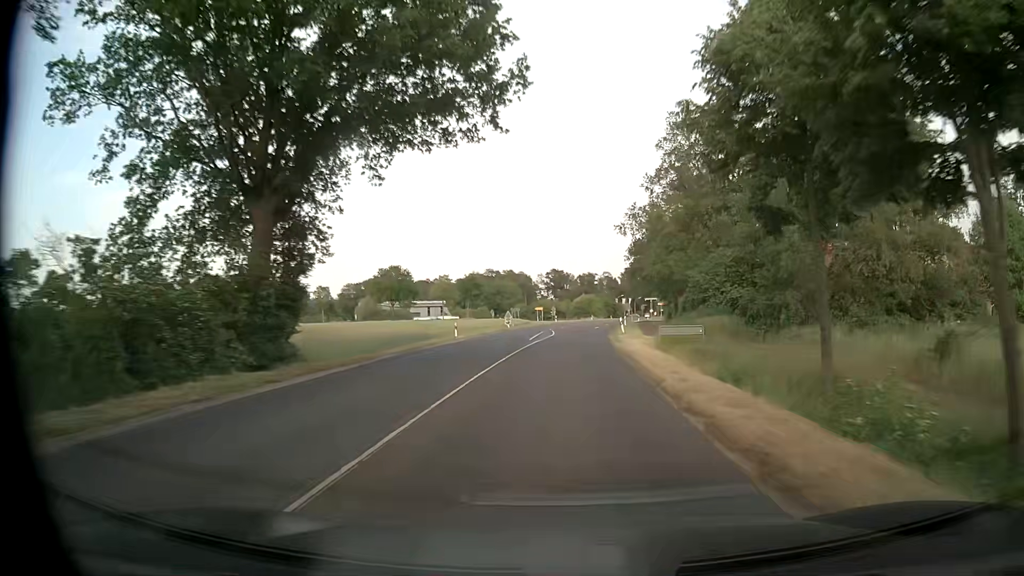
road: secondary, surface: asphalt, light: Day
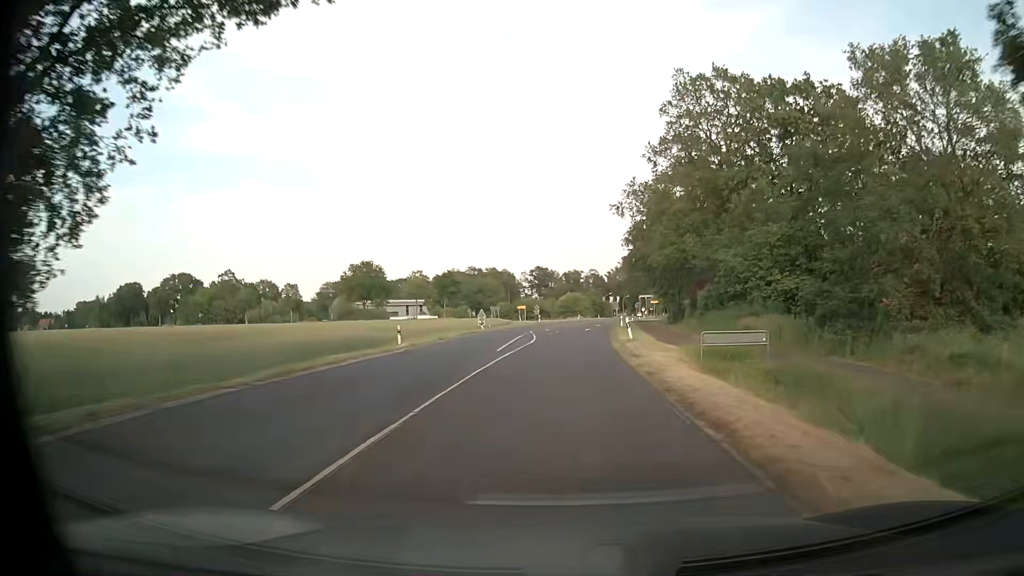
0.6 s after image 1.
(+0.1, +12.0) m; +1°
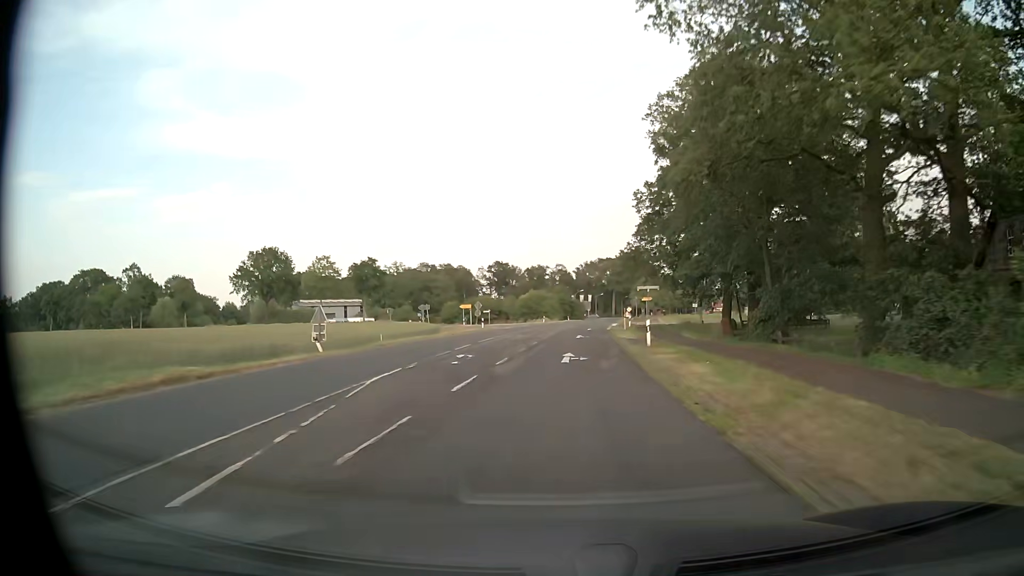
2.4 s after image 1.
(+1.2, +35.9) m; +3°
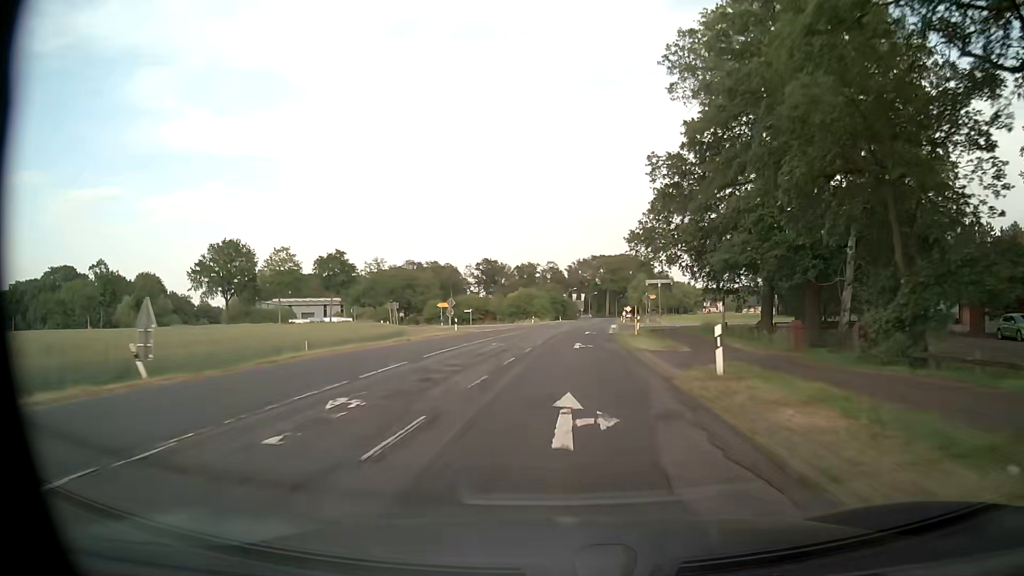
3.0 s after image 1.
(0.0, +12.0) m; 0°
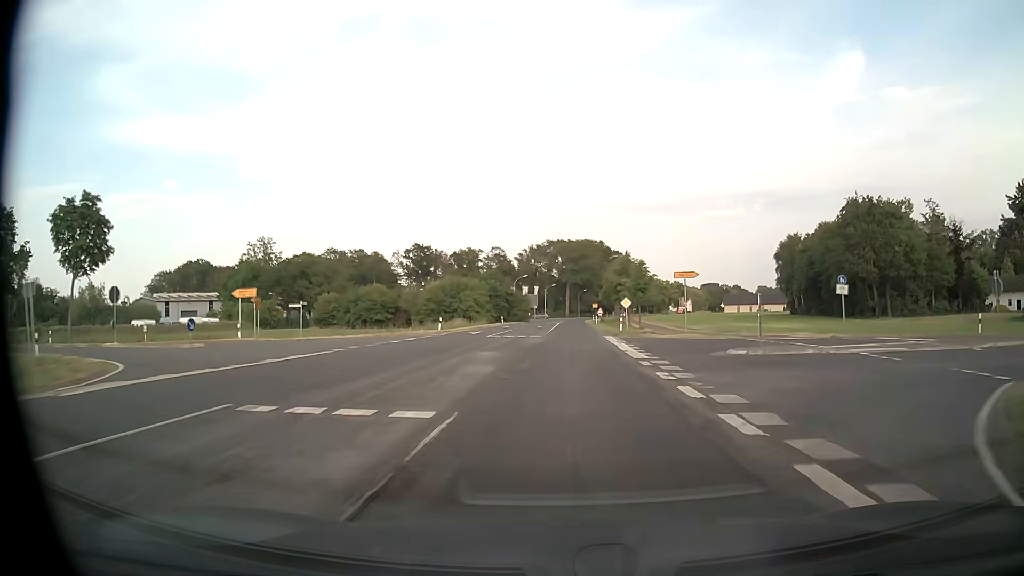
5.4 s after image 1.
(+1.8, +48.0) m; +4°
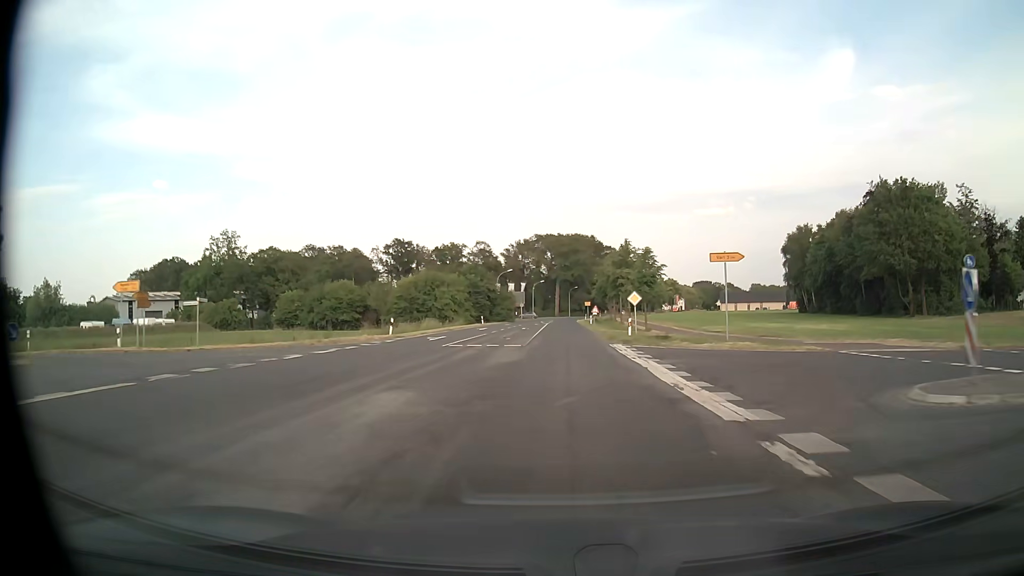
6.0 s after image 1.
(+0.1, +11.9) m; +1°
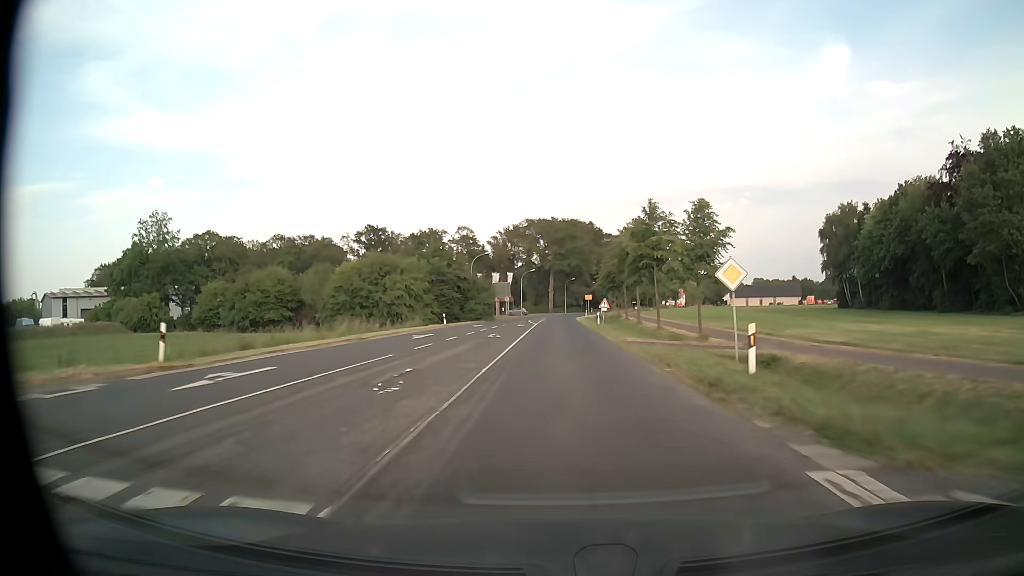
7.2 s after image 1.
(+0.2, +22.9) m; +1°
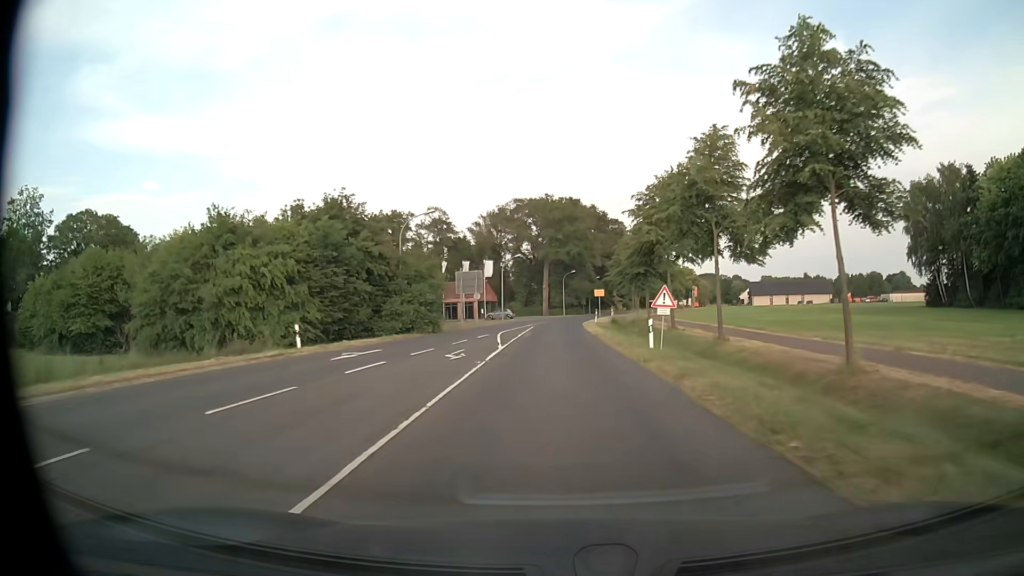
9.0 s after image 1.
(+0.1, +31.4) m; 0°
(0, +10) (0, +20) (0, +30) (0, +40) (0, +50) (0, +60) (+1, +70) (+2, +80) (+3, +90) (+5, +100) m
